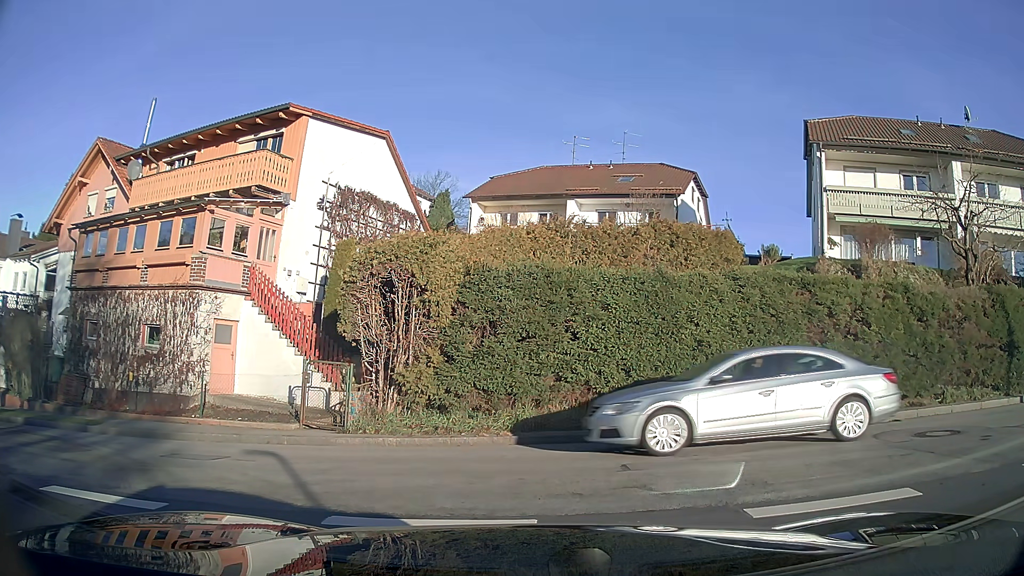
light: Day
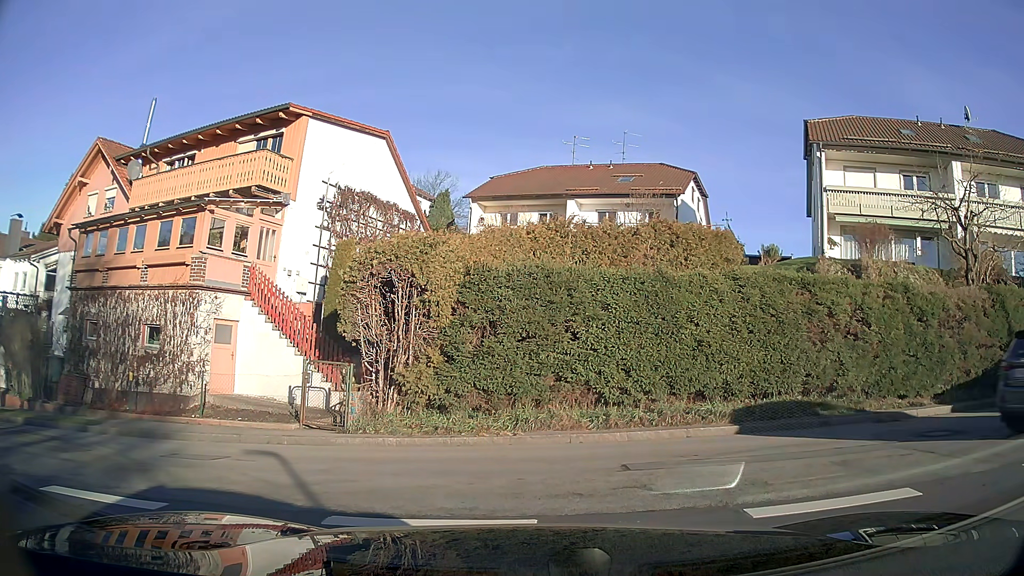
(0.0, 0.0) m; 0°
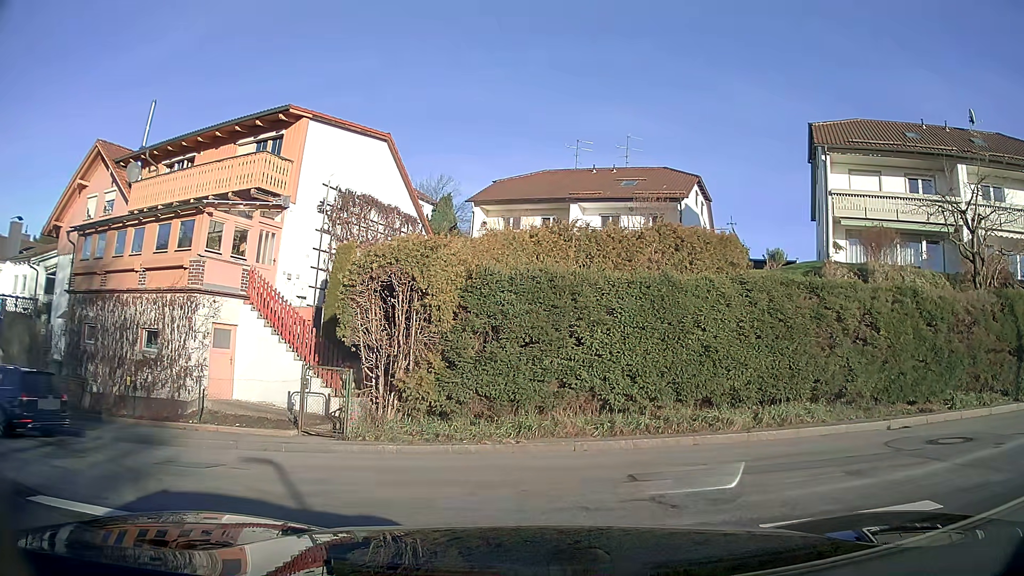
(0.0, +0.3) m; 0°
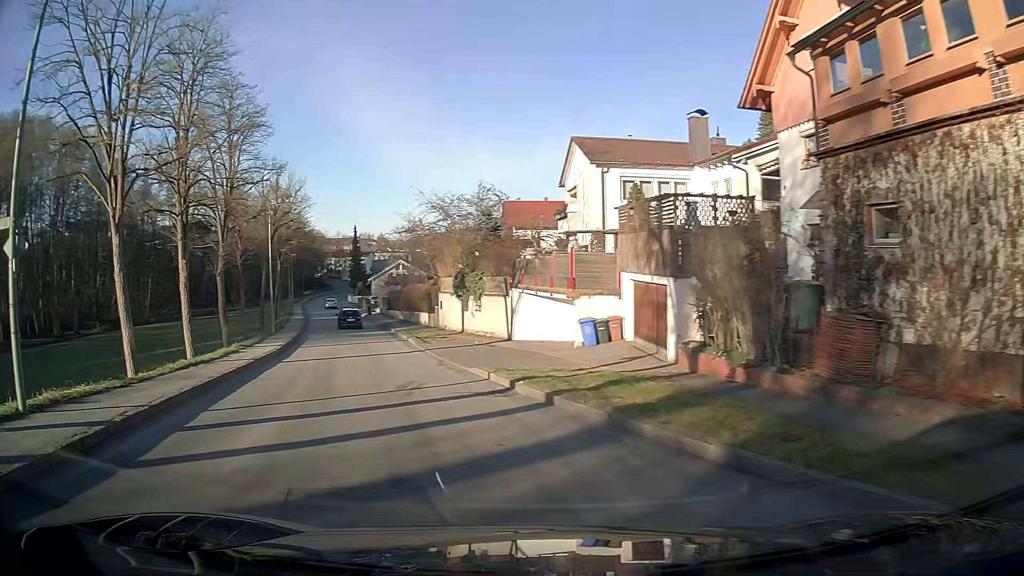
(-7.9, +9.0) m; -66°
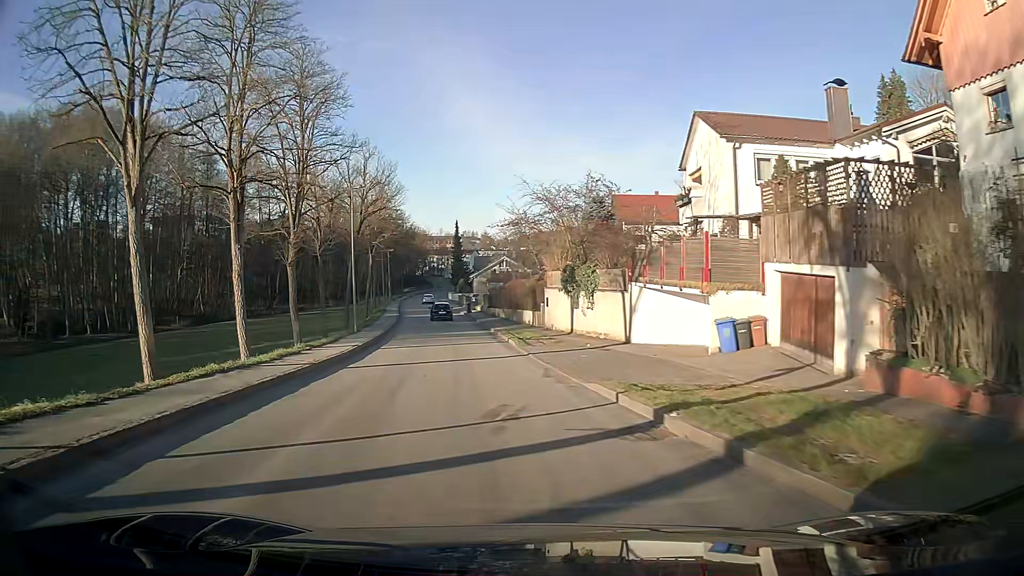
(-0.3, +4.8) m; -7°
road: unclassified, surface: asphalt
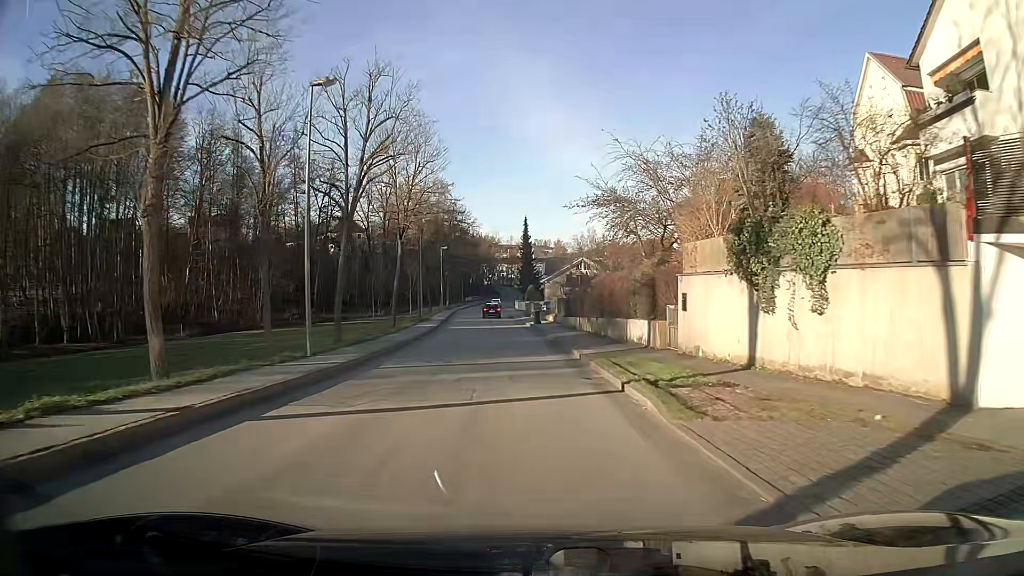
(-0.8, +18.6) m; -4°
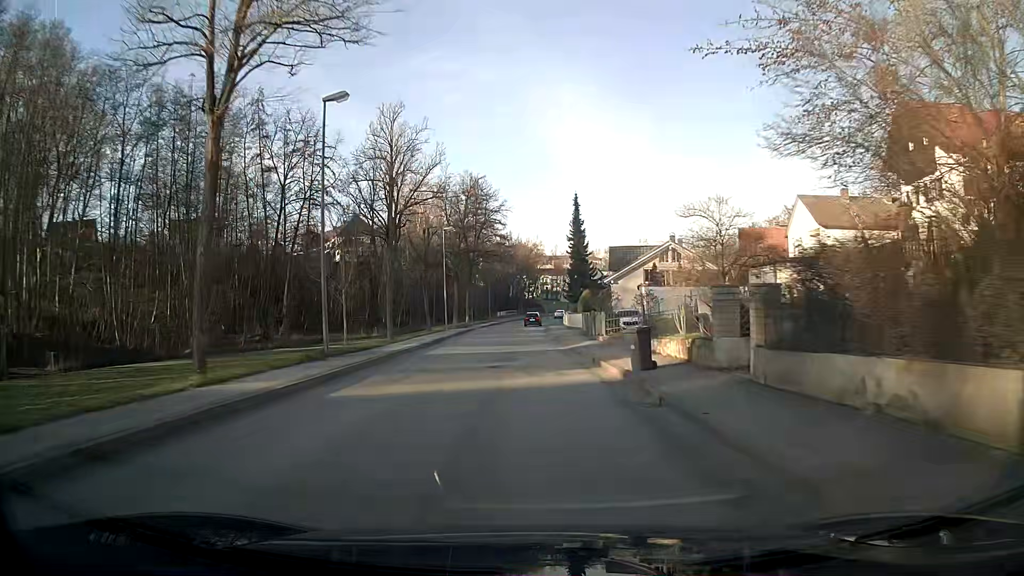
(-1.2, +32.2) m; -4°
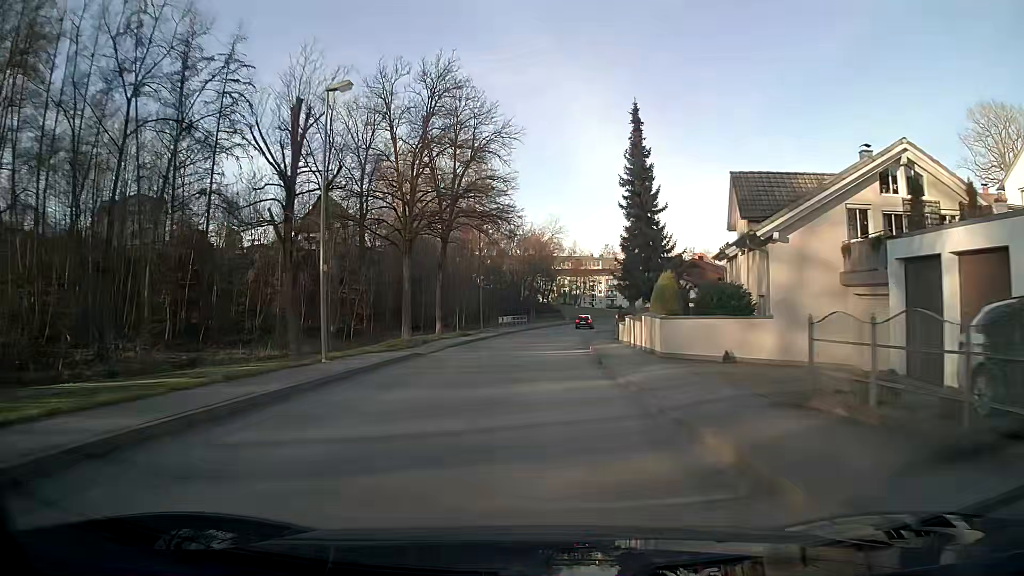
(-0.3, +33.8) m; 0°
